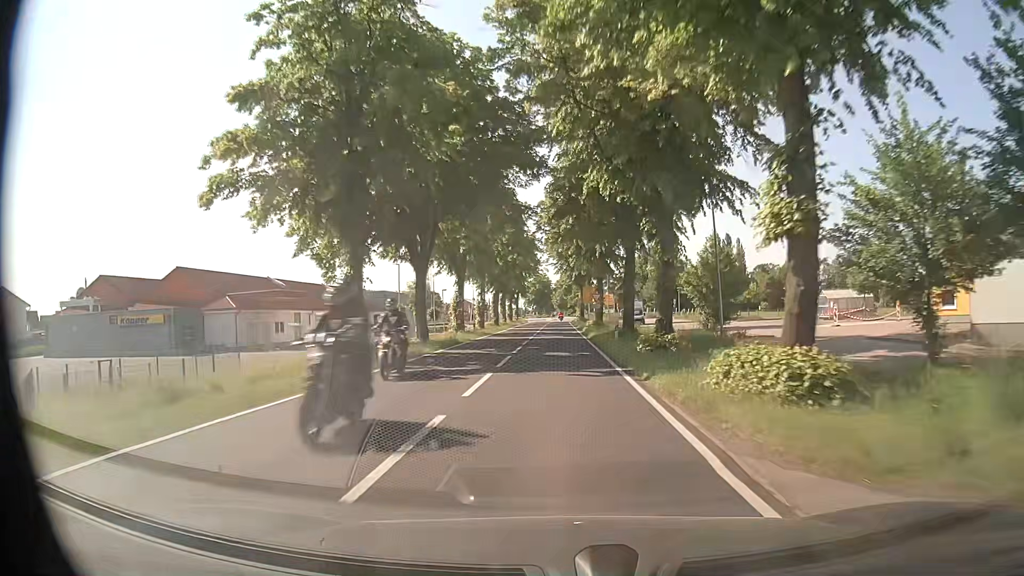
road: secondary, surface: asphalt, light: Day
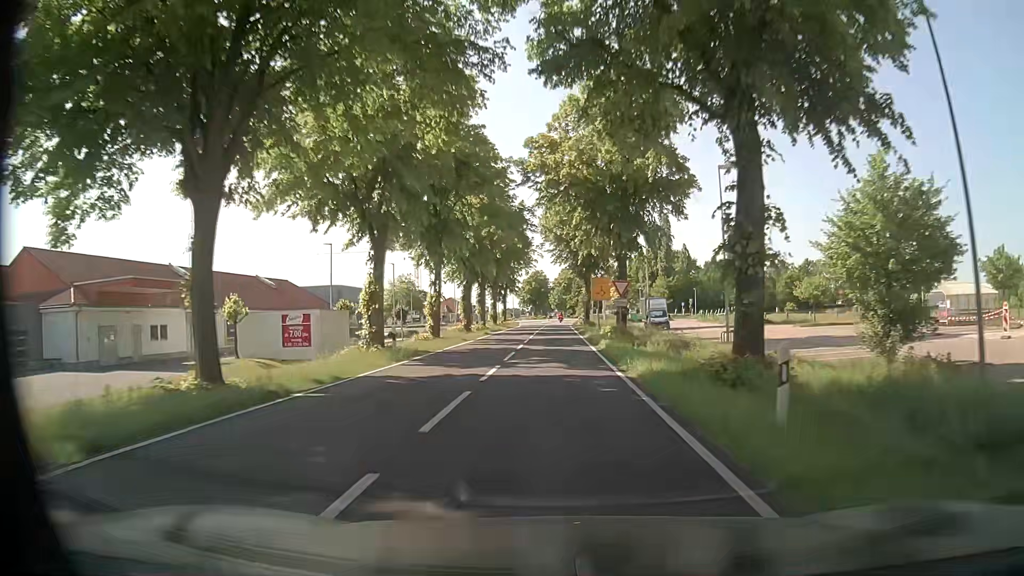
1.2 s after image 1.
(+0.1, +21.2) m; 0°
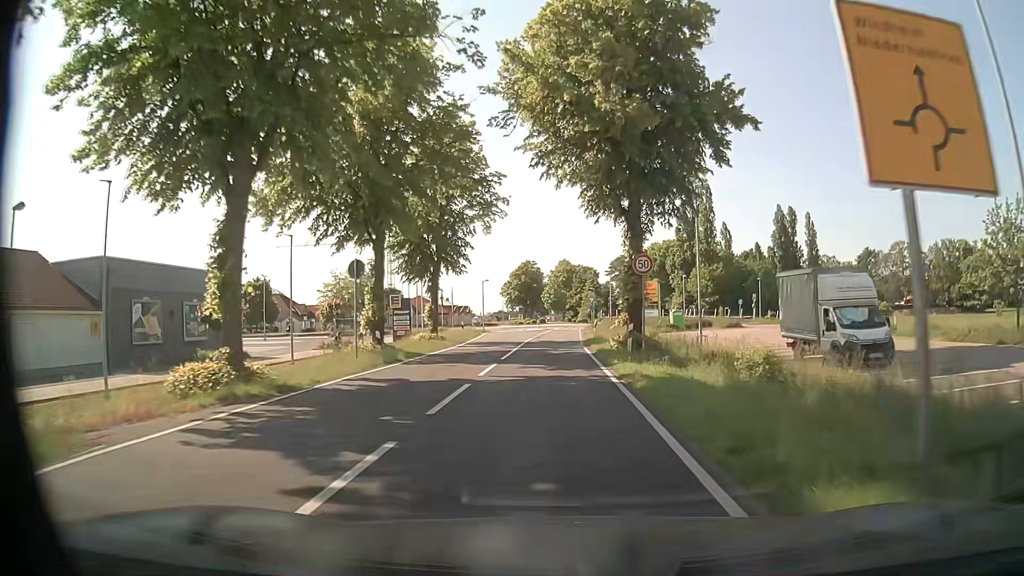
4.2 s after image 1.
(+0.4, +46.4) m; +1°
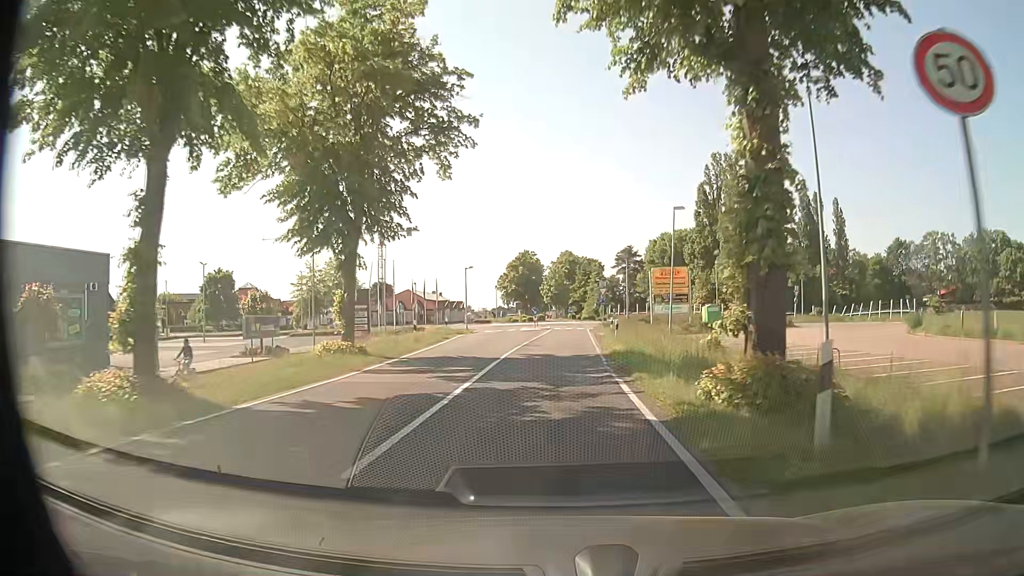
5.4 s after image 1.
(0.0, +16.0) m; 0°
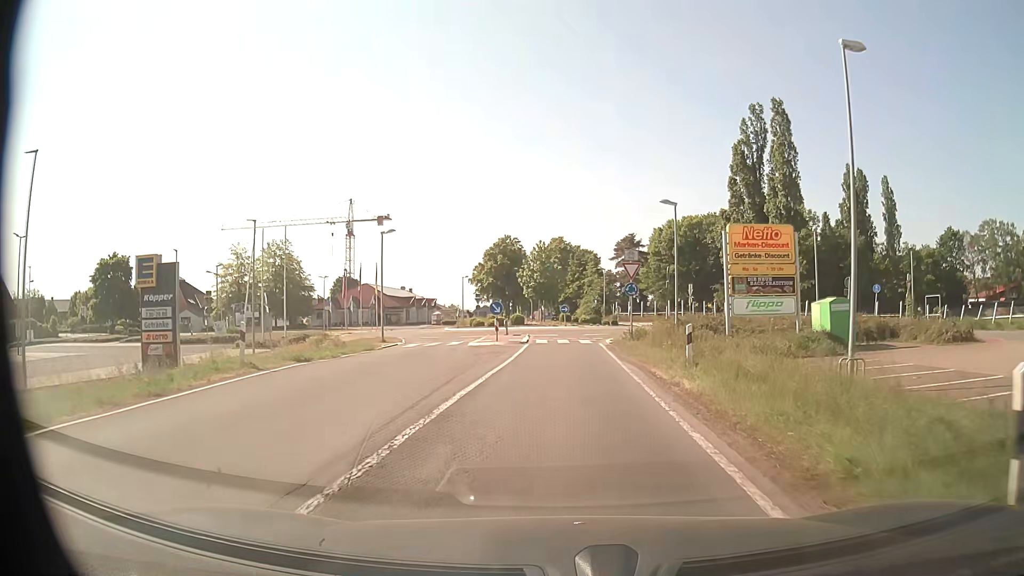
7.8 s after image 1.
(+0.2, +27.6) m; +1°
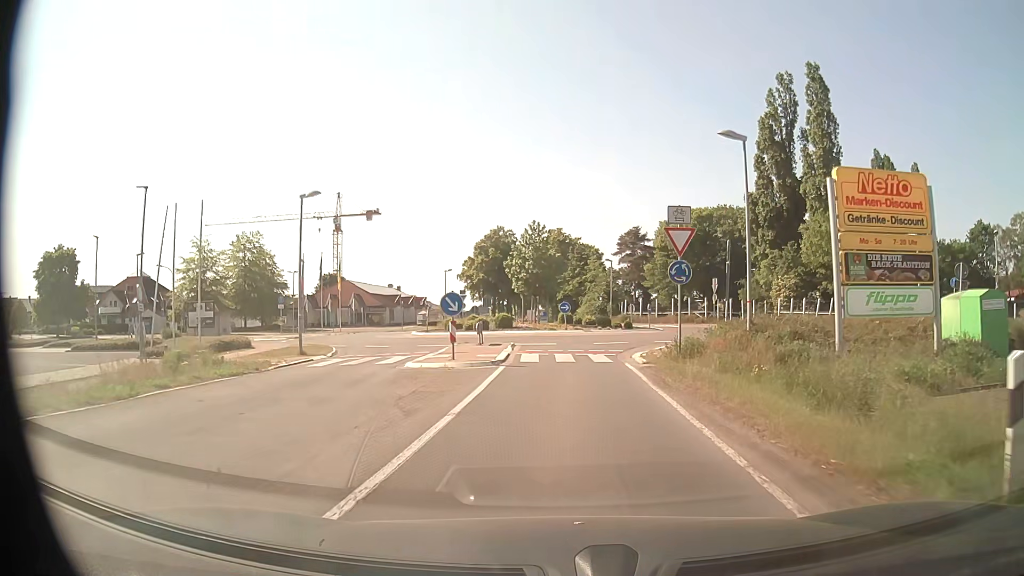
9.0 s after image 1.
(0.0, +11.6) m; 0°
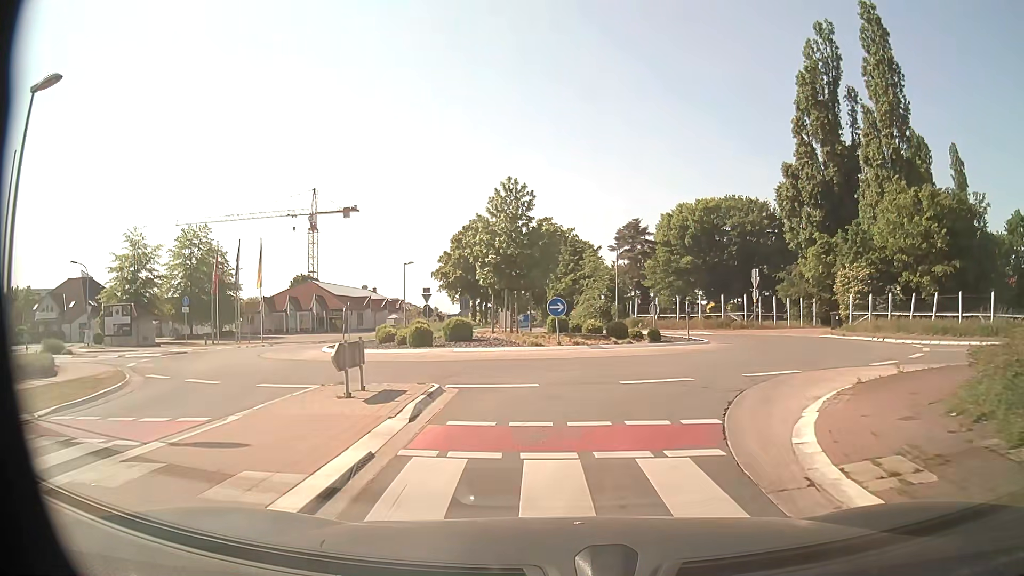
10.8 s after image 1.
(+0.1, +14.7) m; +1°
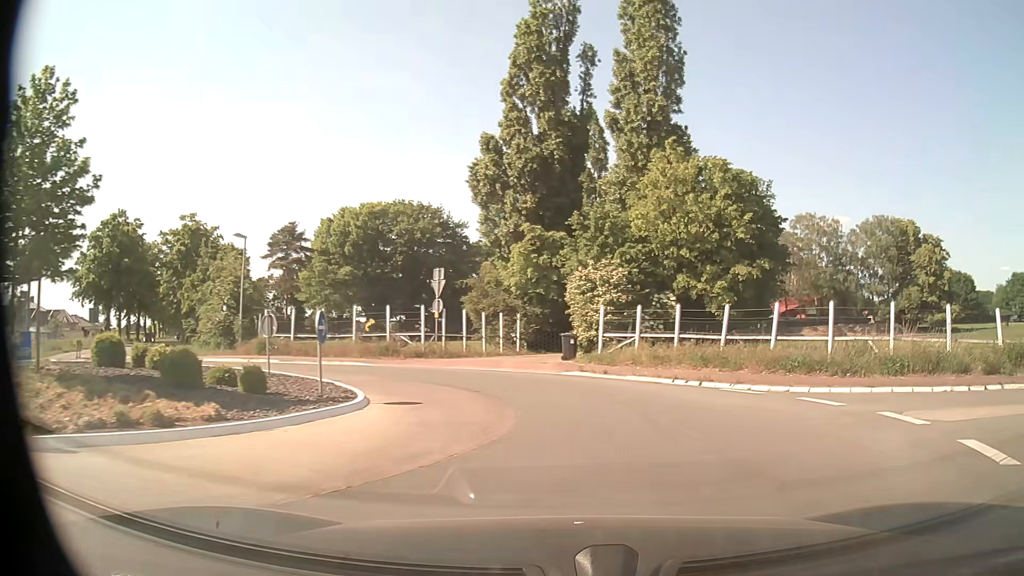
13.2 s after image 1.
(+2.2, +14.5) m; +29°
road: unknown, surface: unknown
(+1, +10) (-2, +19) (-10, +24) (-19, +29) (-26, +36) (-31, +45) (-36, +53) (-42, +62) (-47, +70) (-52, +79) m
